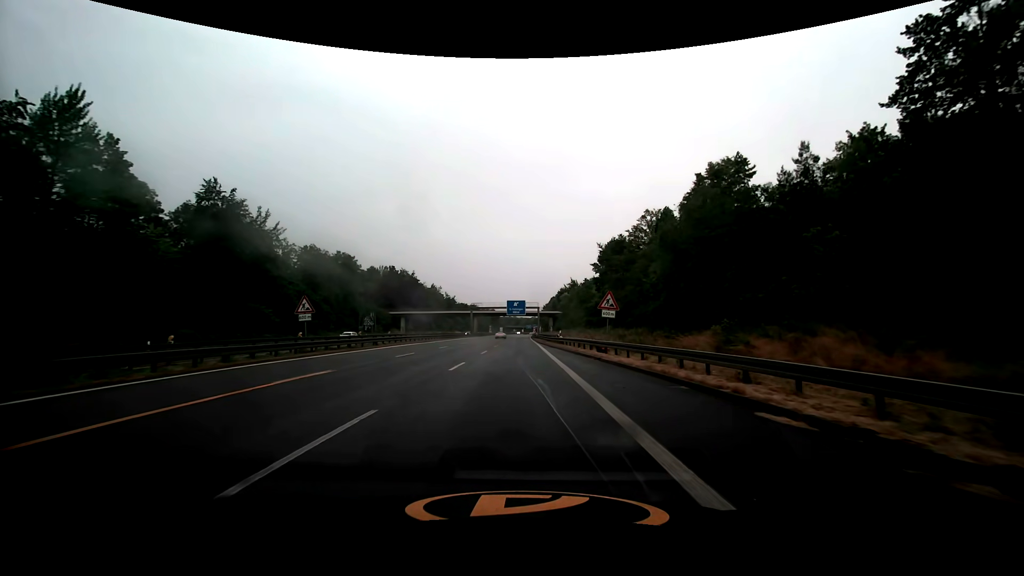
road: trunk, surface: asphalt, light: Day
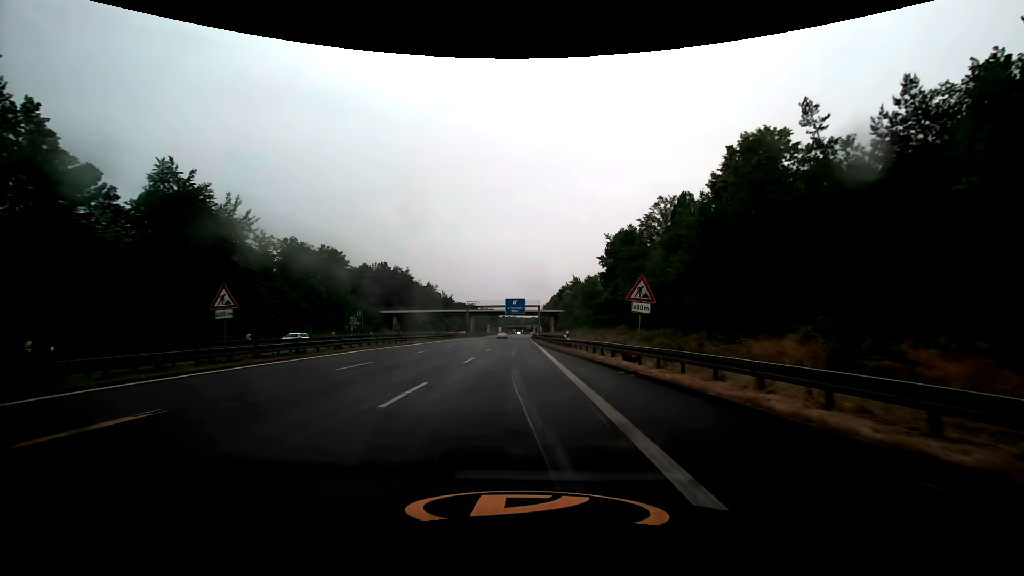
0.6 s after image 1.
(0.0, +7.7) m; 0°
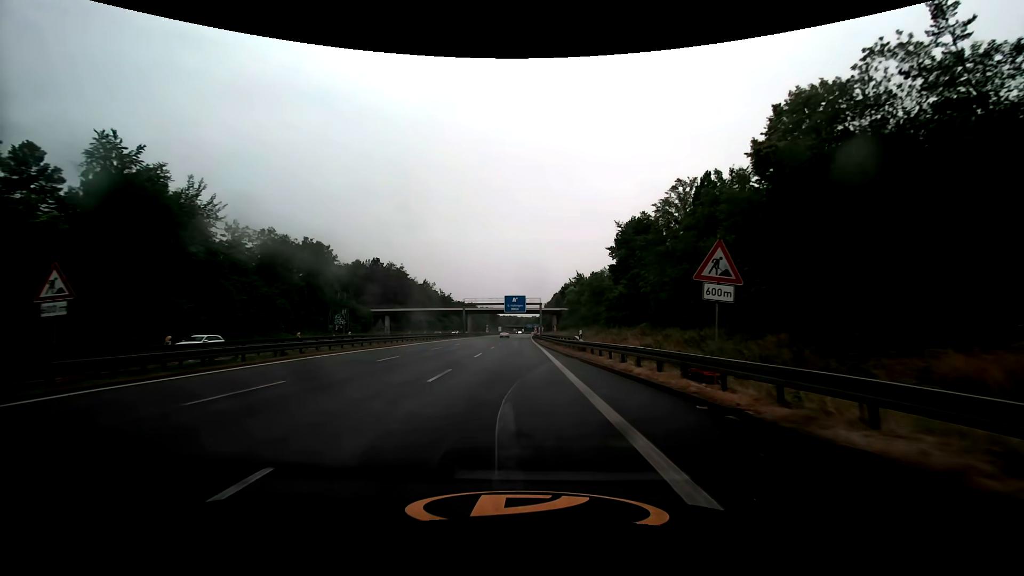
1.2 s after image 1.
(0.0, +7.7) m; 0°
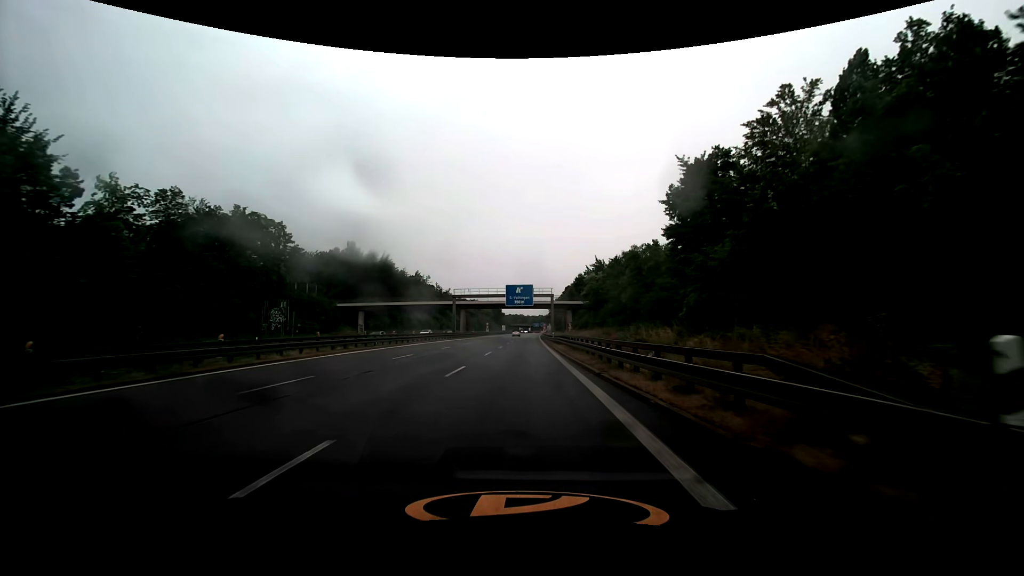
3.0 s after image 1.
(-0.2, +23.1) m; -1°
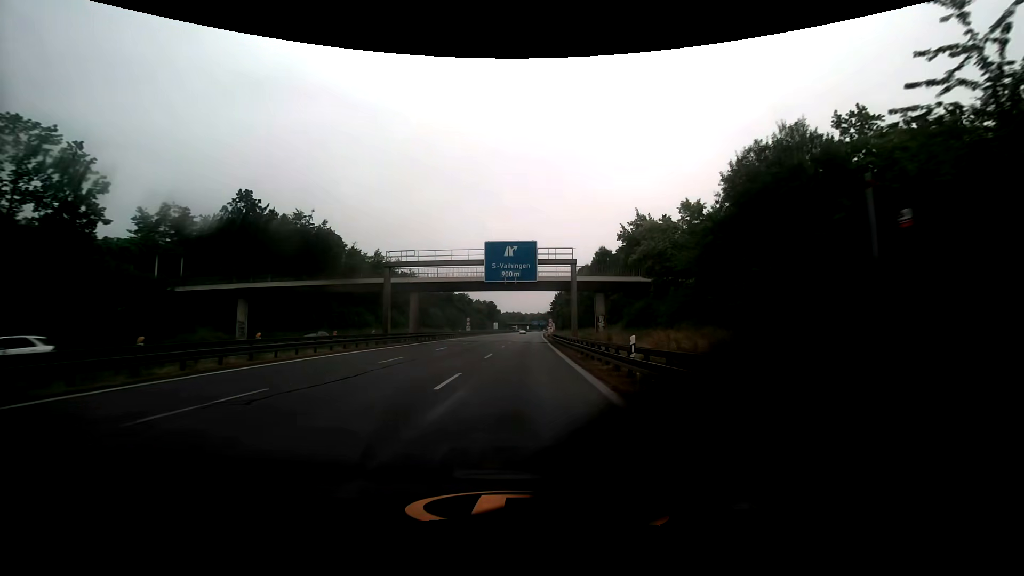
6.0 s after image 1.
(+0.2, +39.3) m; +1°
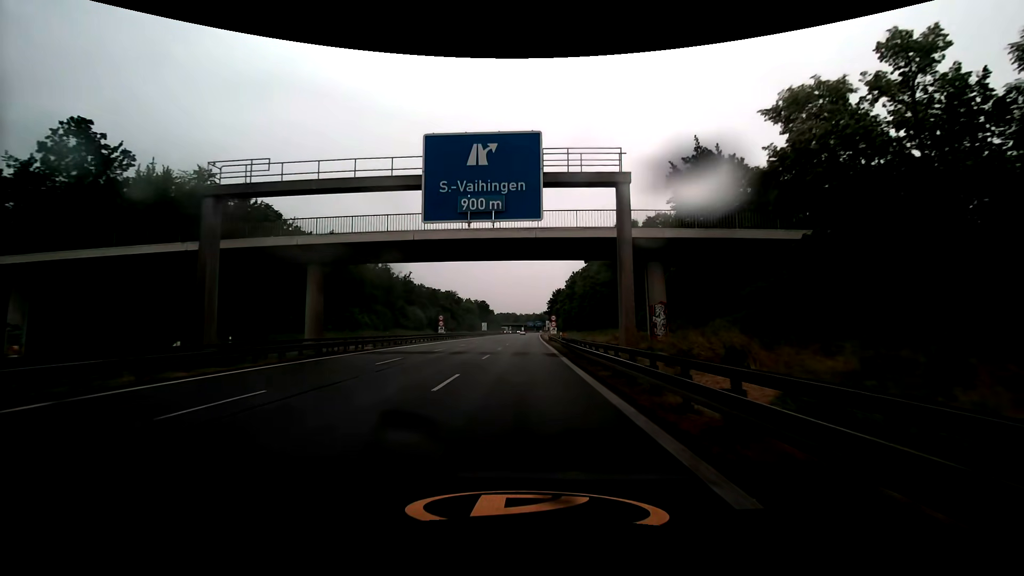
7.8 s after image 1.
(+0.1, +24.1) m; +1°
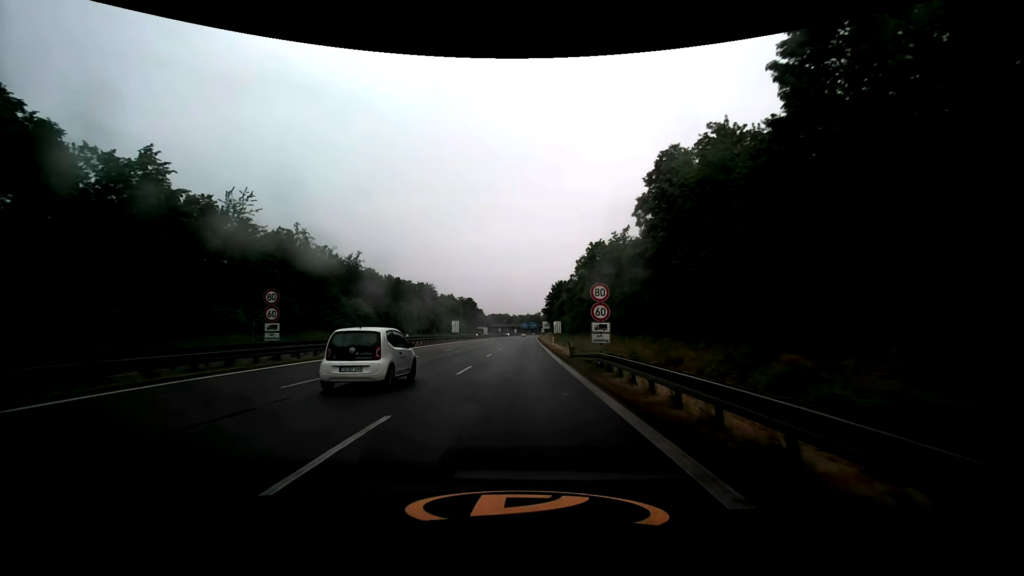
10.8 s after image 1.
(+0.2, +43.6) m; +1°
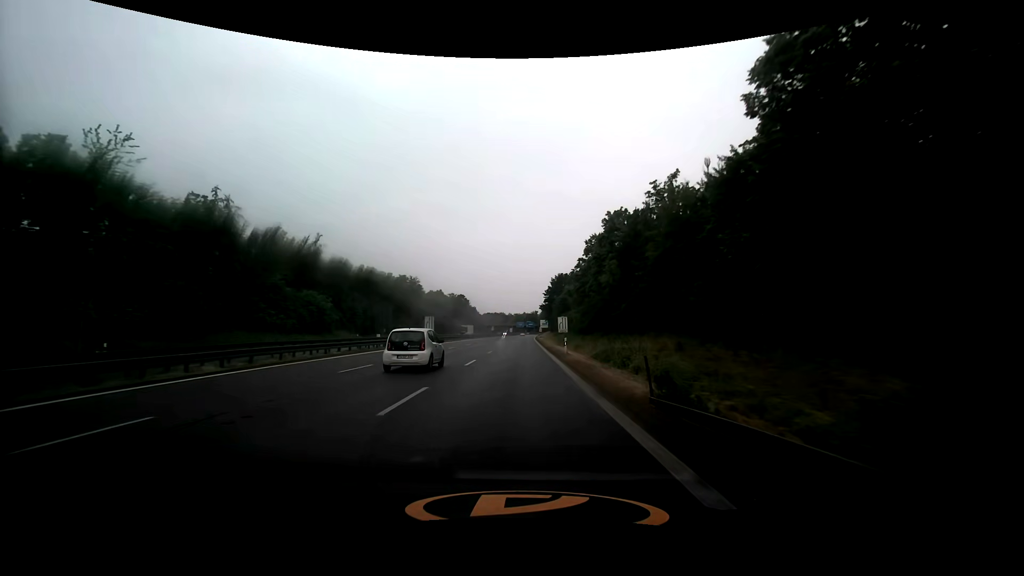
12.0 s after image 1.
(+0.1, +20.3) m; 0°
(0, +10) (0, +20) (0, +30) (0, +40) (0, +50) (0, +60) (0, +70) (0, +80) (0, +90) (+1, +100) m
